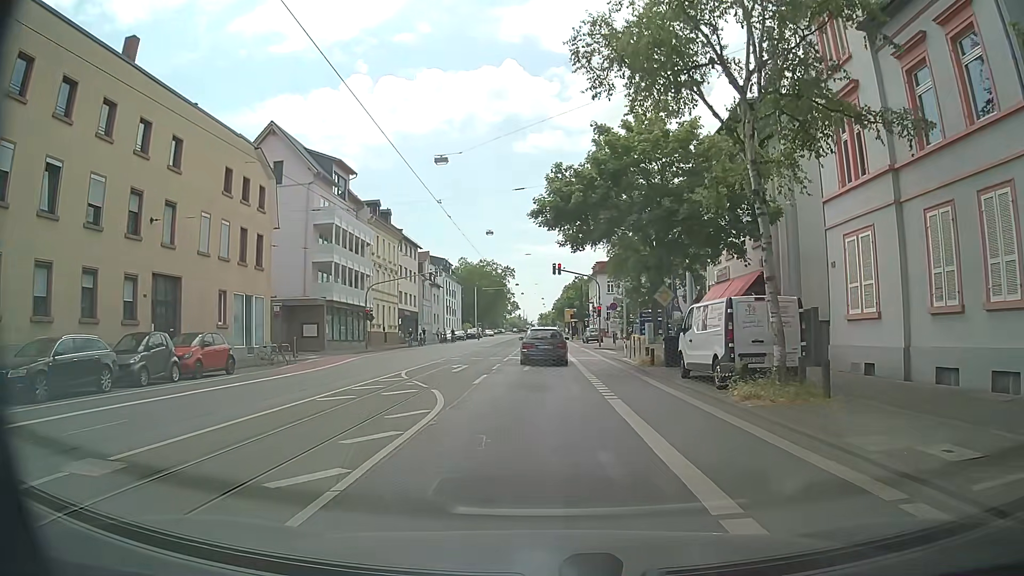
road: secondary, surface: asphalt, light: Day
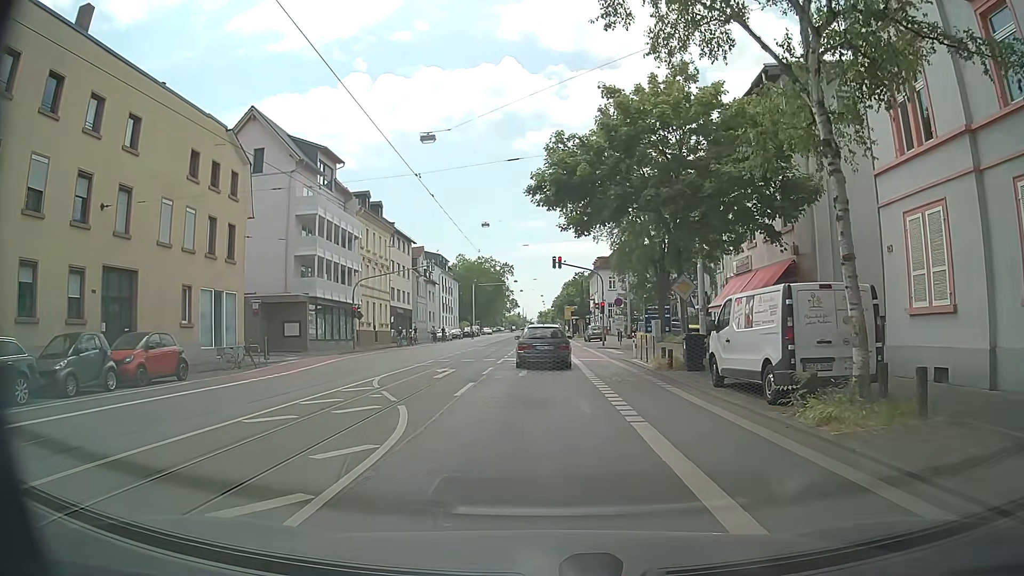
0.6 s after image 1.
(0.0, +3.5) m; 0°
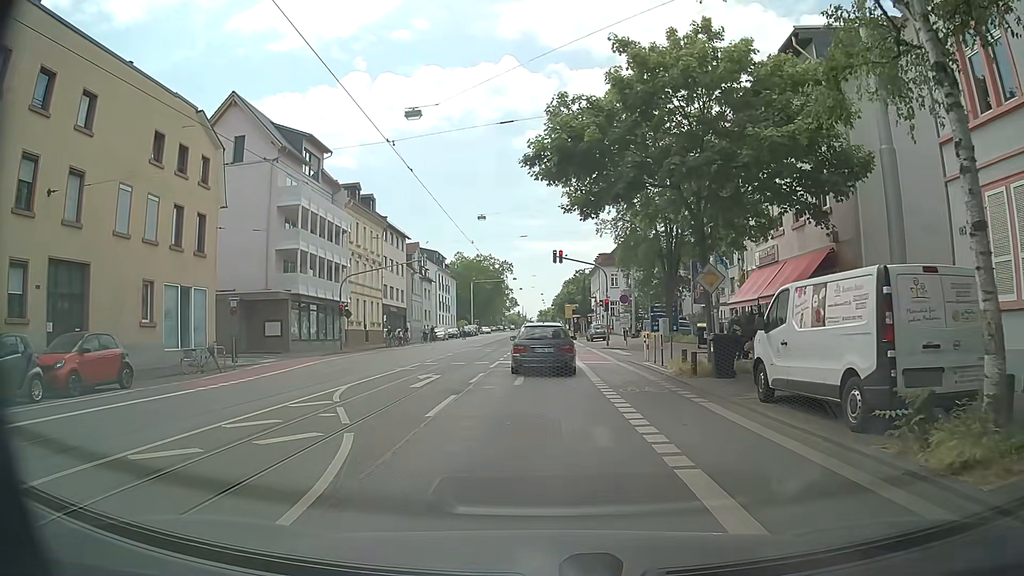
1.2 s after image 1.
(0.0, +3.2) m; -1°
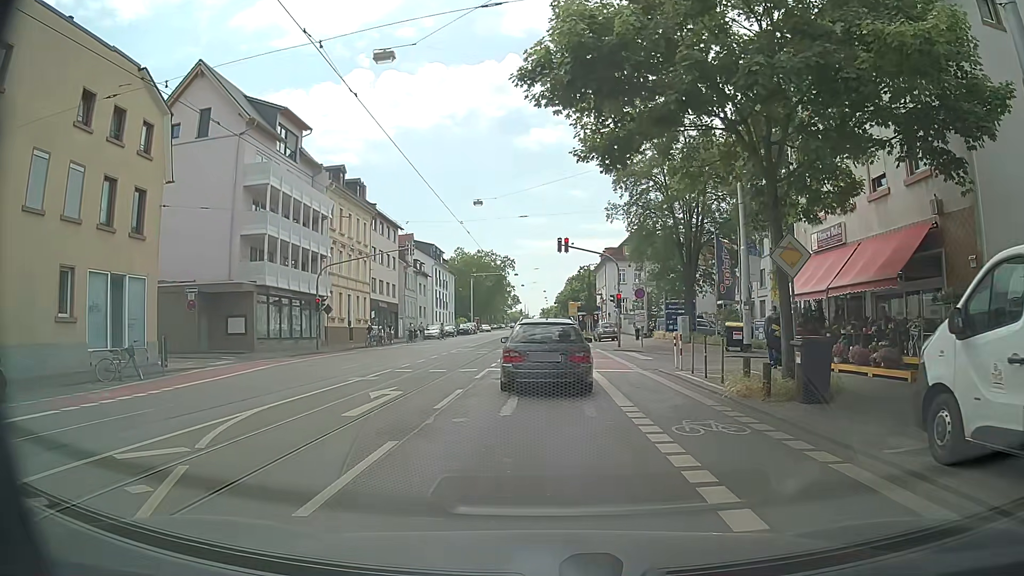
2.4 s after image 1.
(0.0, +5.5) m; 0°
